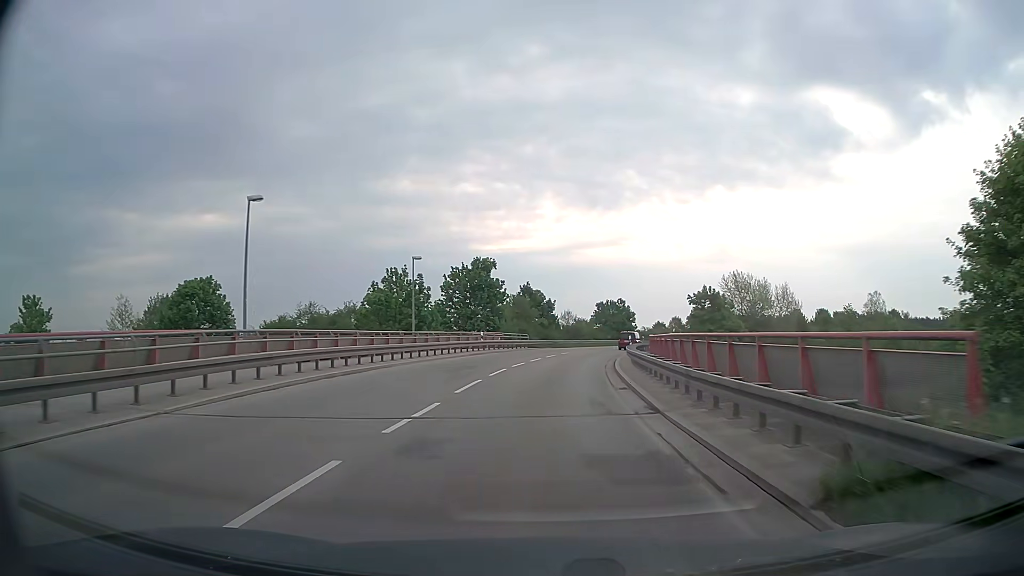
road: secondary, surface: asphalt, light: Day
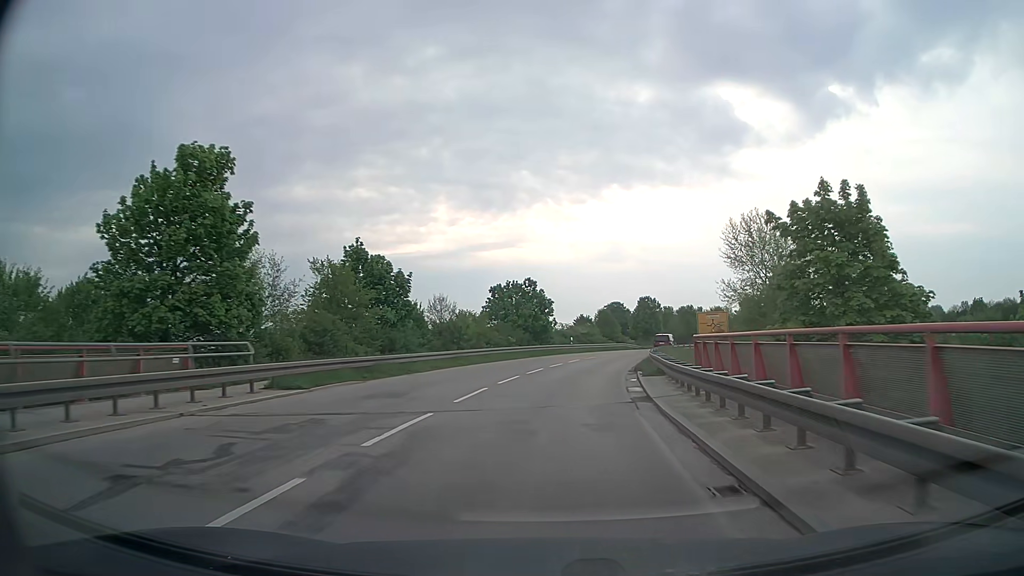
(+2.8, +42.2) m; +9°
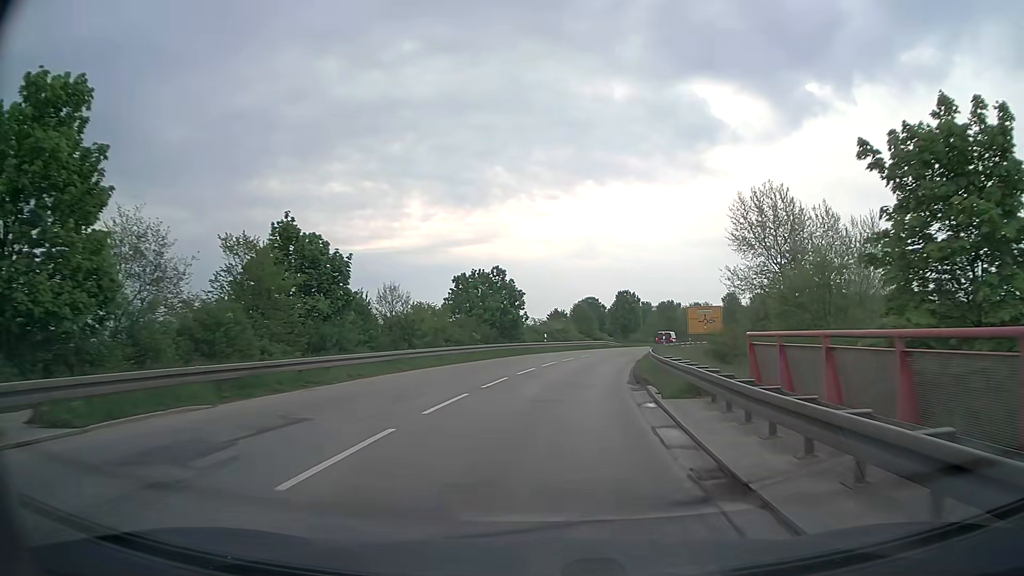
(+0.2, +8.4) m; +2°
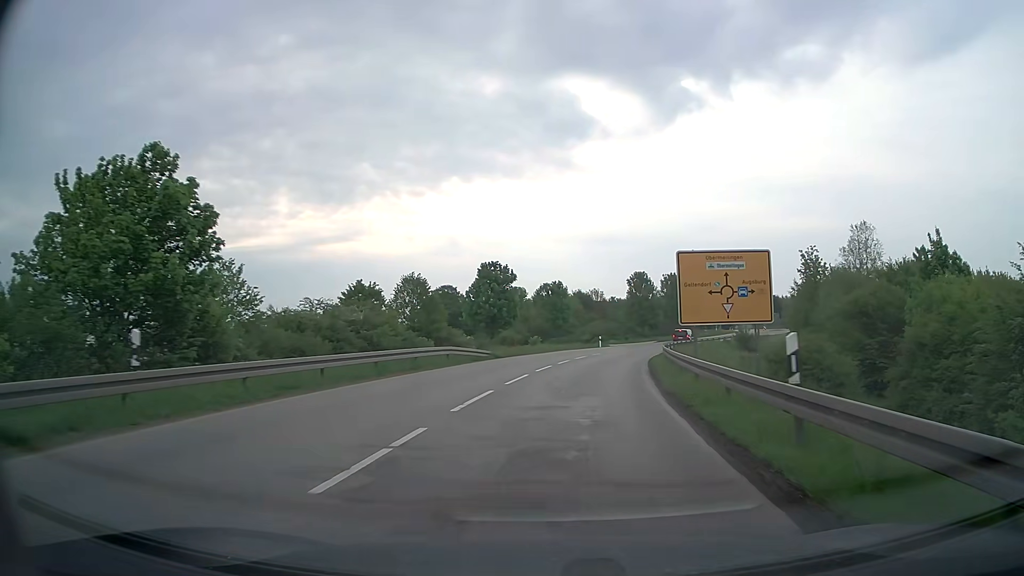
(+4.1, +41.2) m; +12°
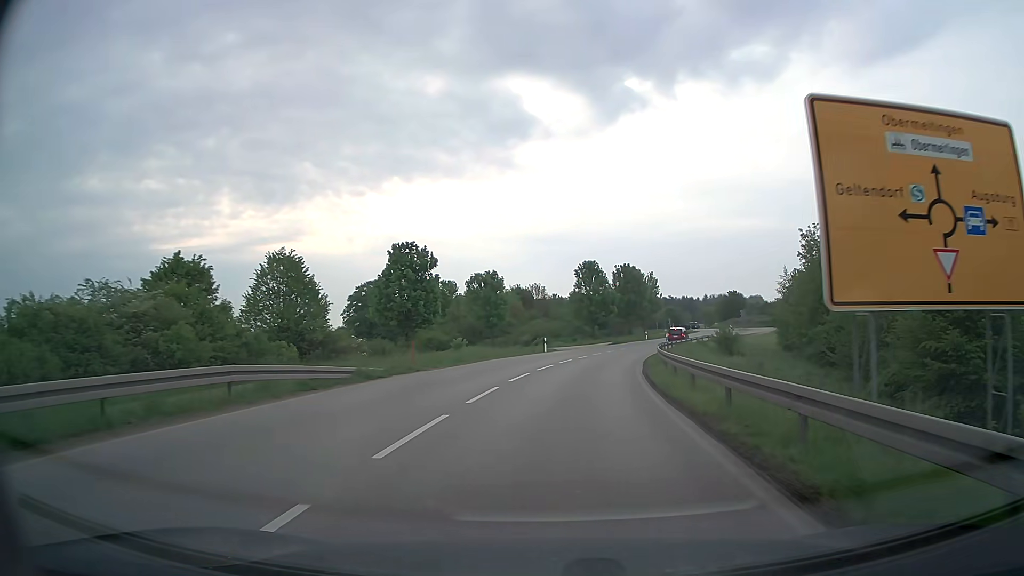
(+0.7, +16.1) m; +5°
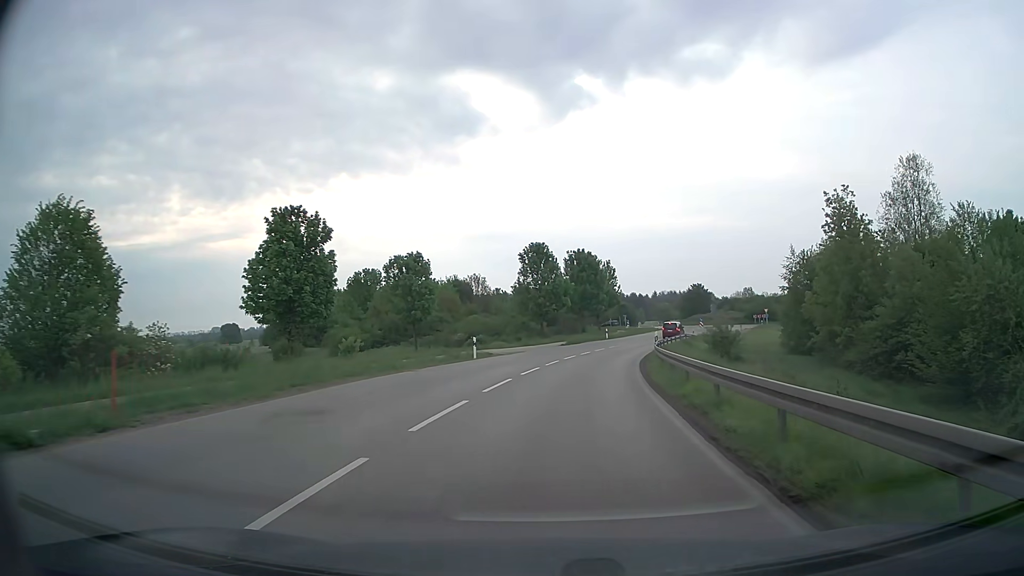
(+0.6, +15.7) m; +5°
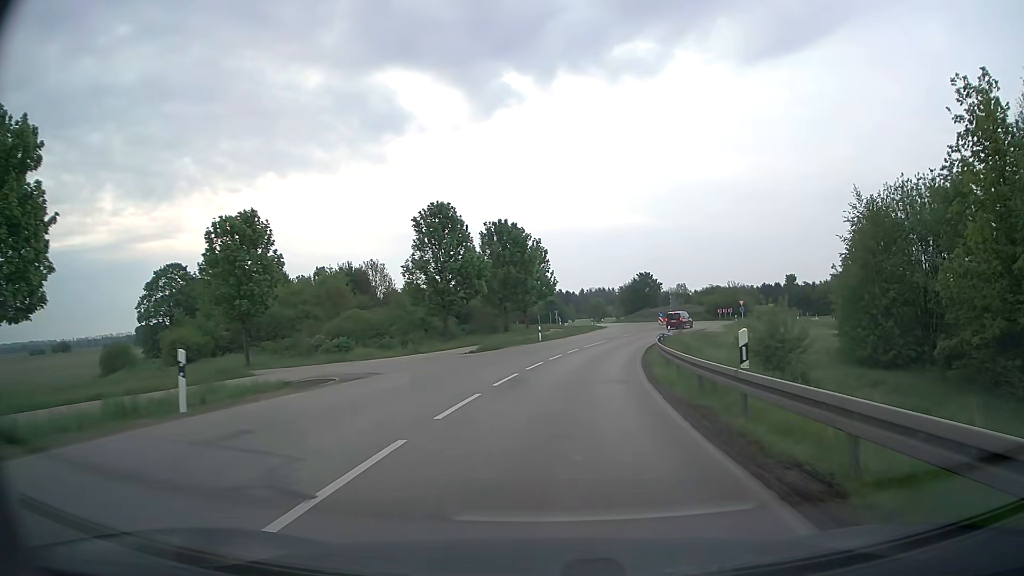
(+1.3, +22.4) m; +7°
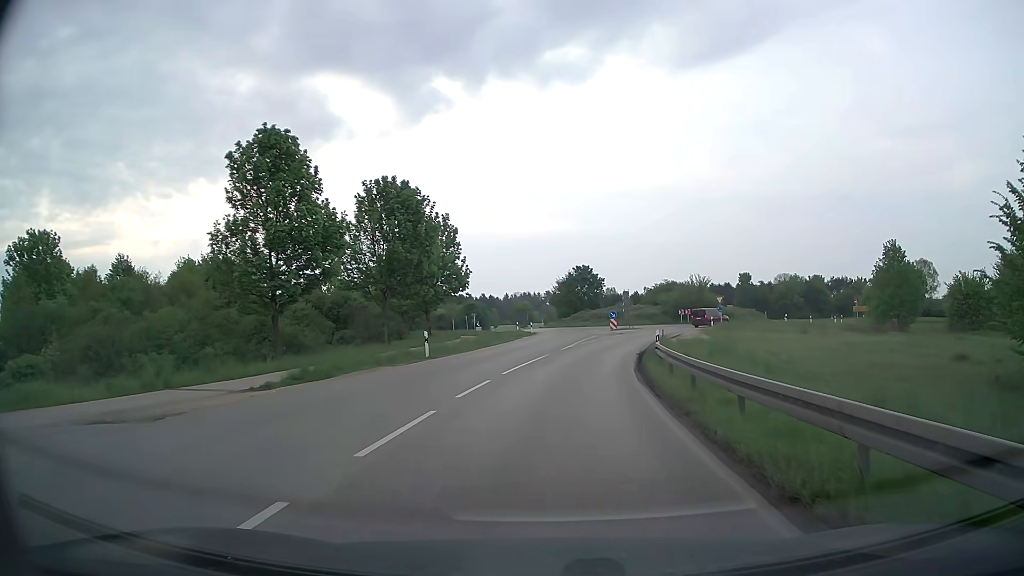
(+1.2, +20.6) m; +6°
(0, +10) (+1, +20) (+2, +30) (+4, +40) (+7, +49) (+11, +58) (+18, +66) (+26, +72) (+31, +80) (+33, +90) m
